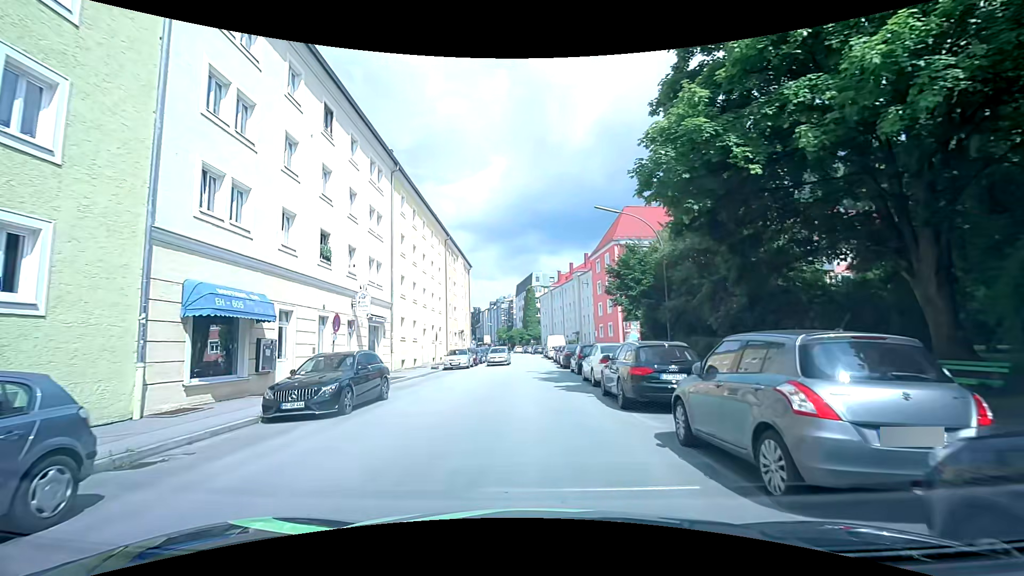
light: Day
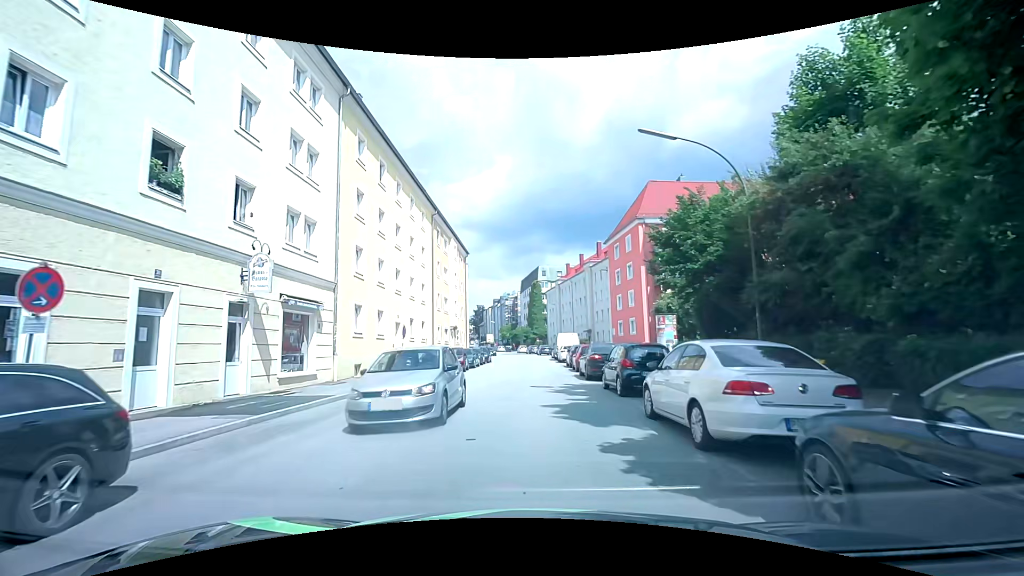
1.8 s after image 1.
(-0.1, +10.1) m; 0°
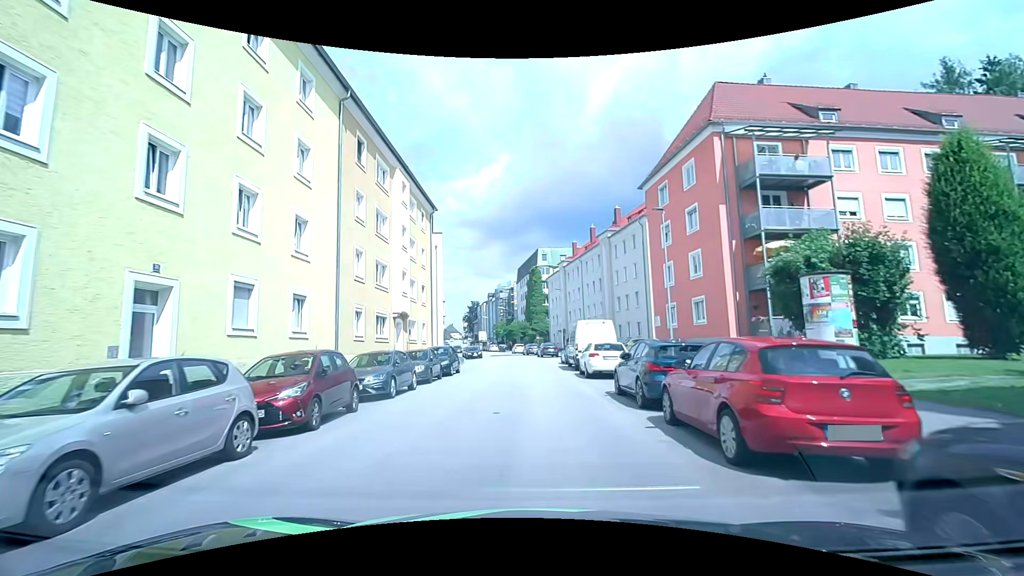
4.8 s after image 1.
(-0.1, +20.6) m; 0°
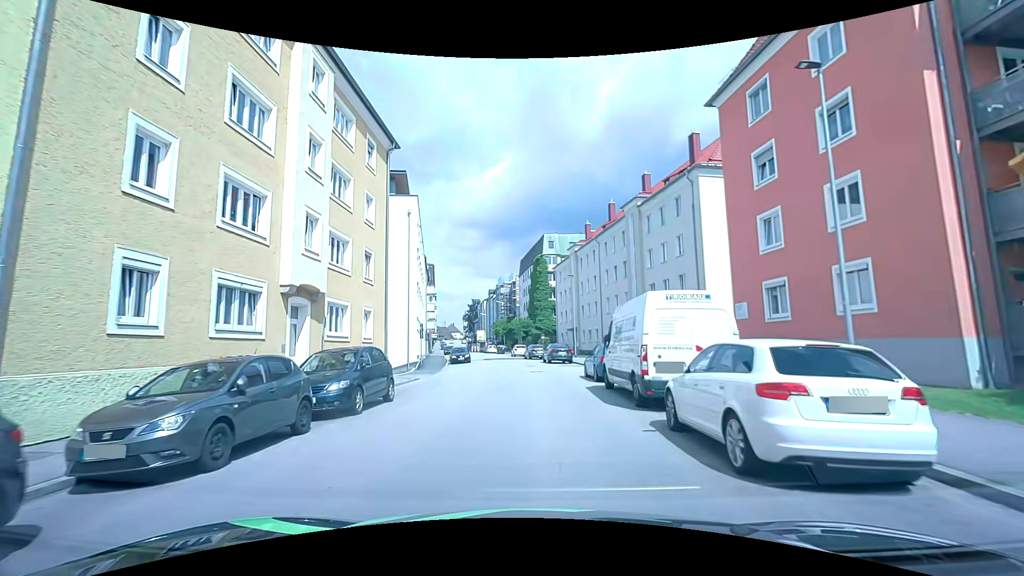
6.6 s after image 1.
(-0.2, +14.0) m; -2°
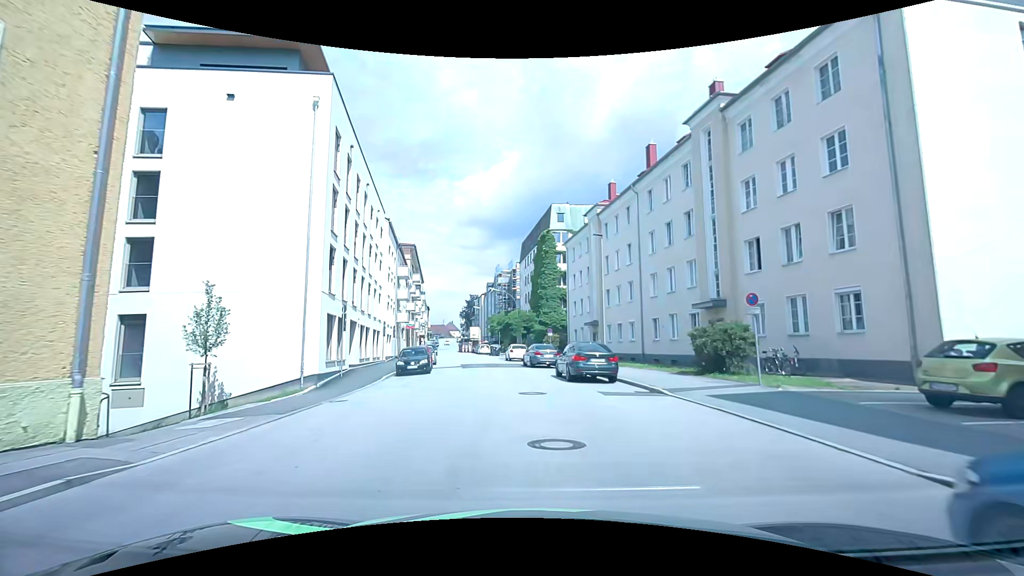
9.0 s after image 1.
(0.0, +18.6) m; -1°
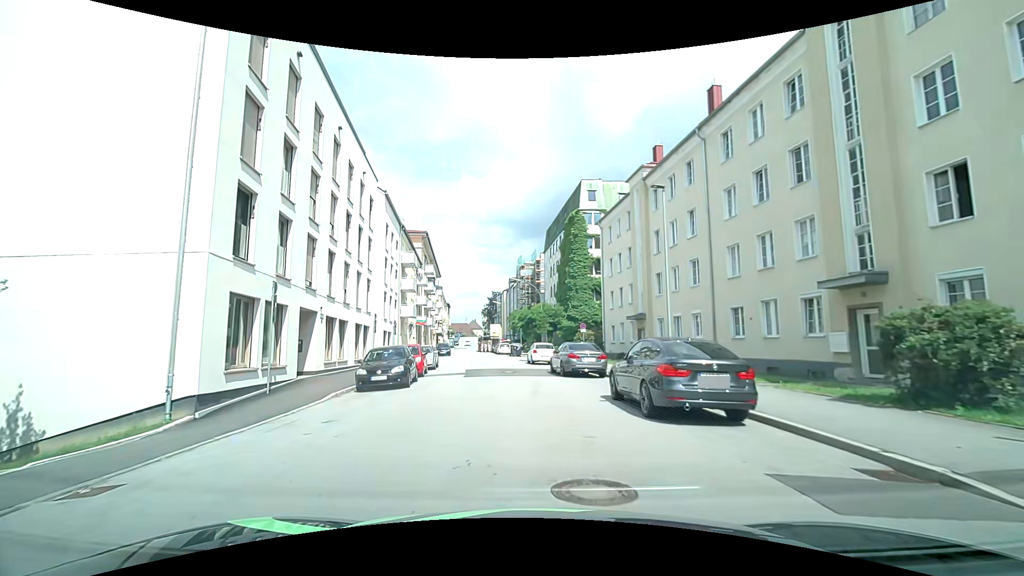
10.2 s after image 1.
(0.0, +9.3) m; -1°
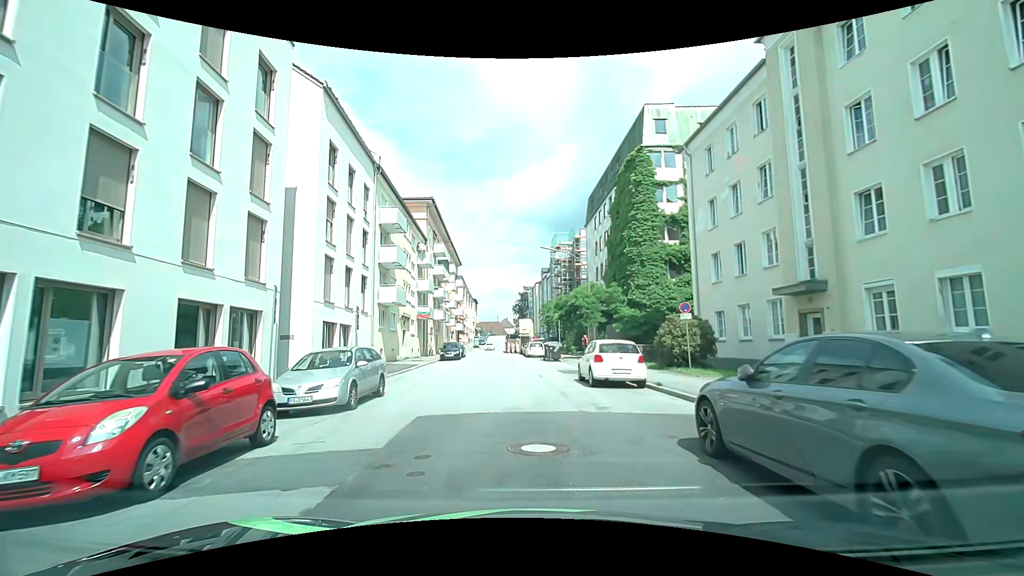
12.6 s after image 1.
(-0.8, +17.7) m; -5°
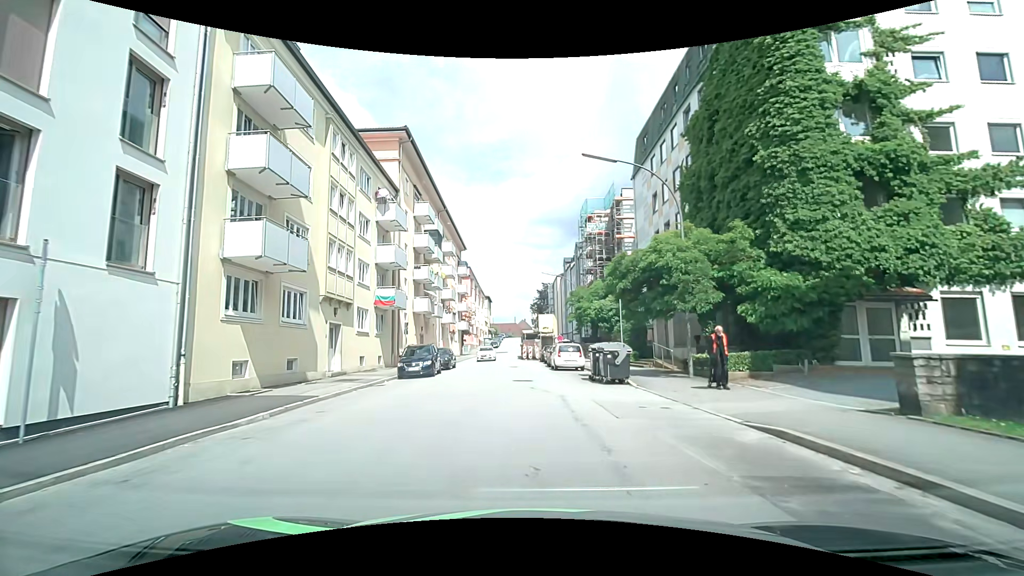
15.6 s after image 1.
(-0.3, +19.6) m; -1°
(0, +10) (-1, +20) (-1, +30) (-3, +40) (-4, +50) (-4, +60) (-4, +70) (-4, +80) (-3, +90) (-4, +100) m
